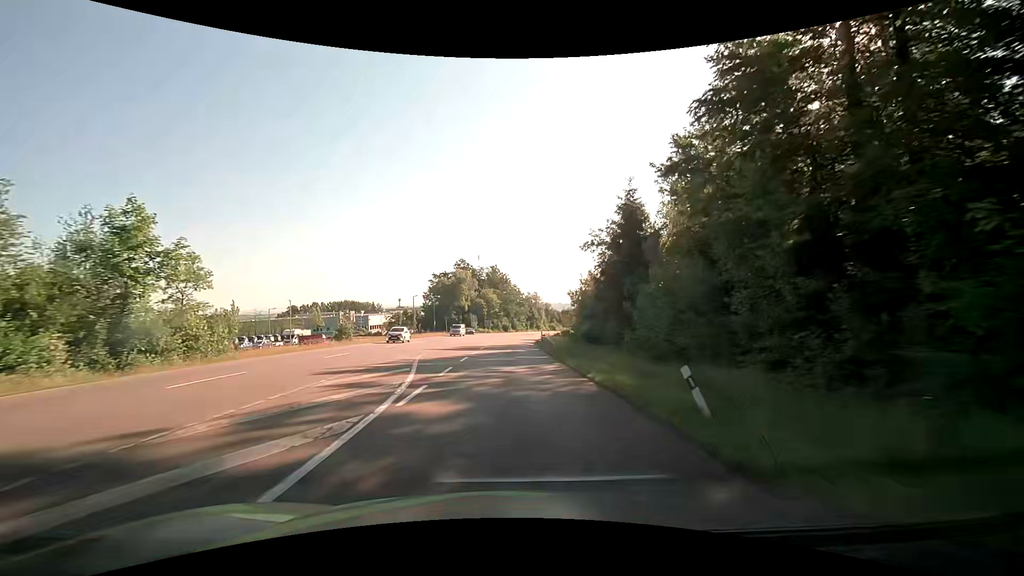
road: secondary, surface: asphalt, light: Day
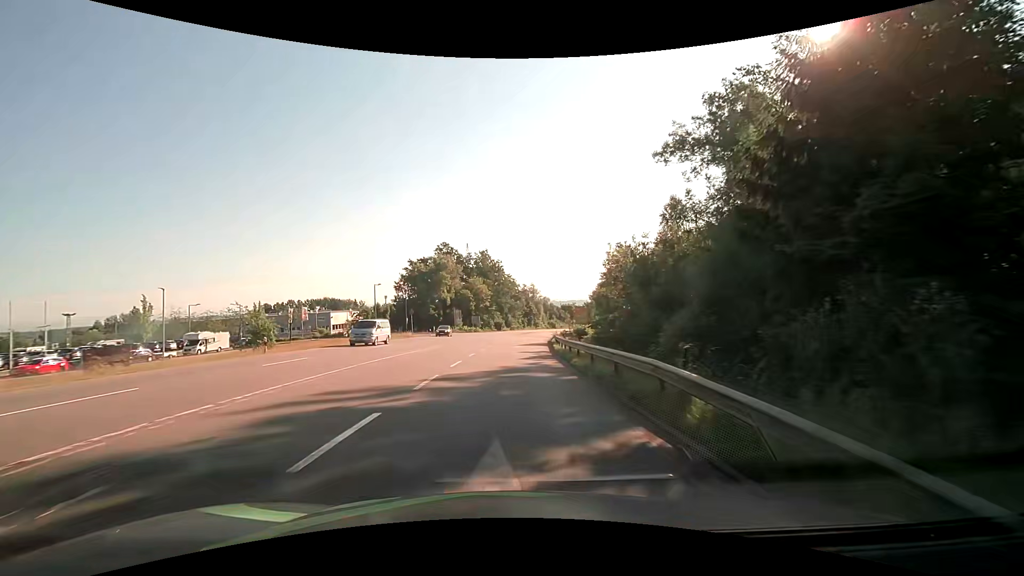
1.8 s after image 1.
(+0.2, +27.6) m; +1°
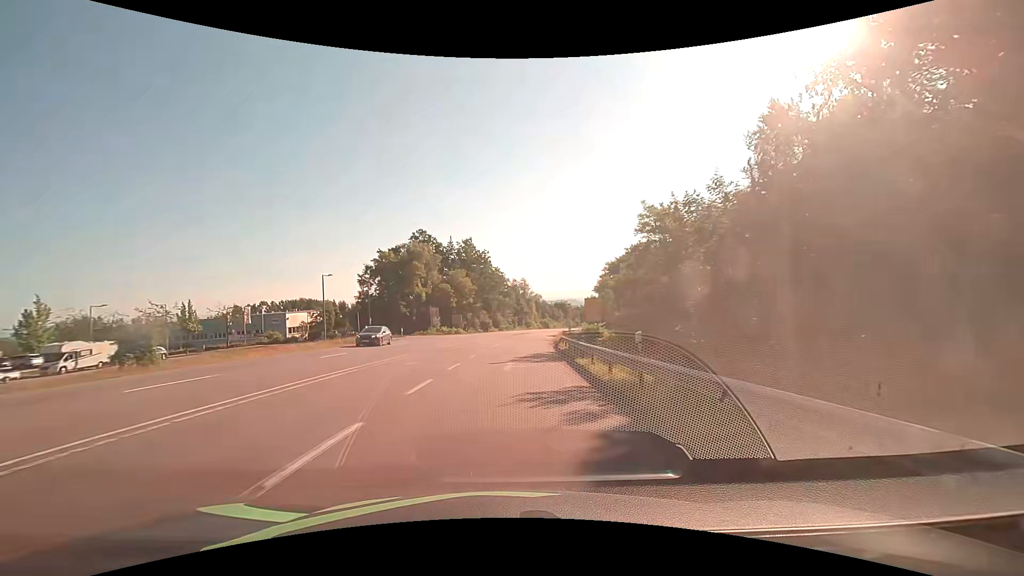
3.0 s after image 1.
(+0.2, +18.3) m; +2°
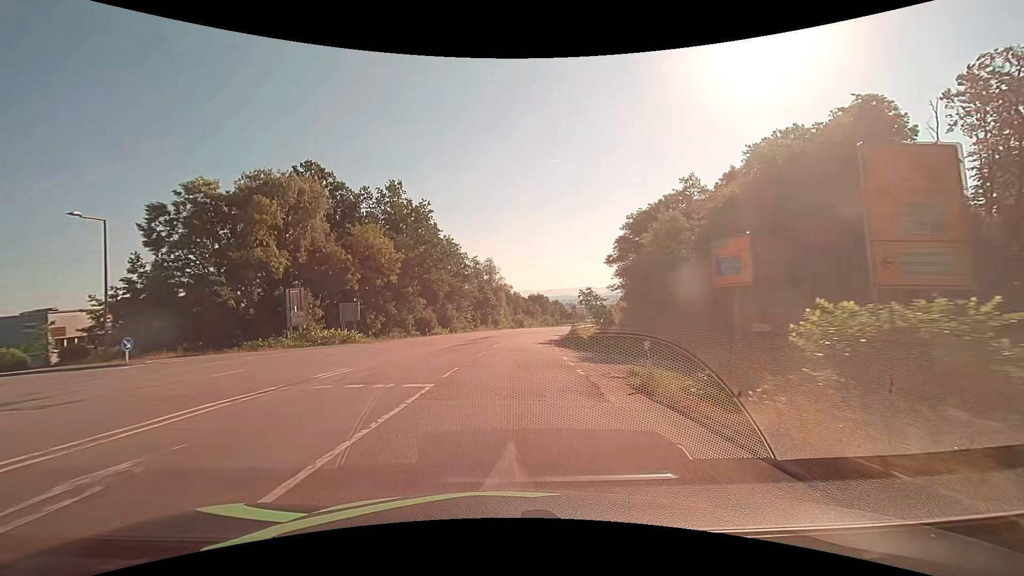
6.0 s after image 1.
(+1.1, +45.6) m; +3°
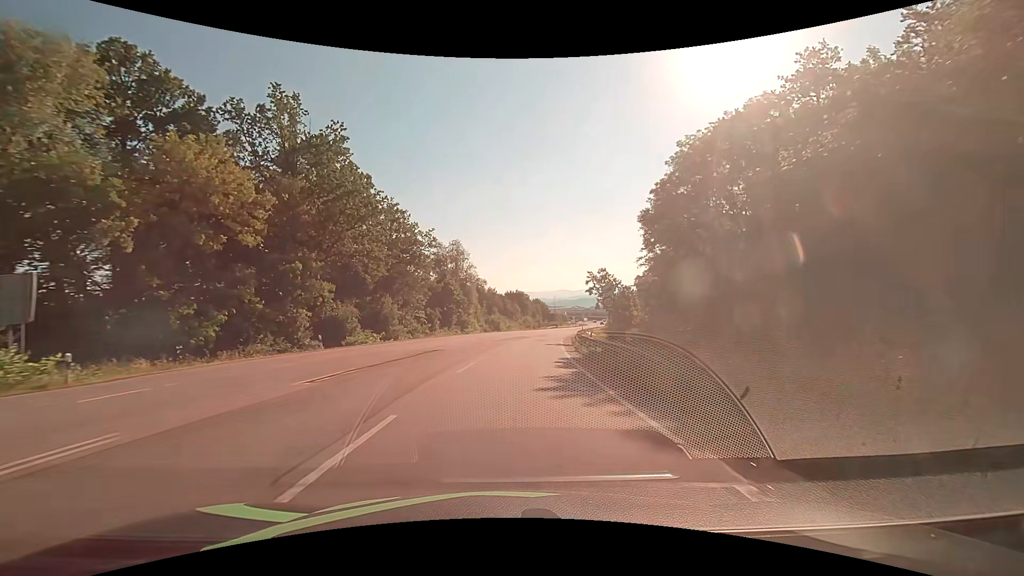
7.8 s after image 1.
(+0.5, +27.3) m; +3°
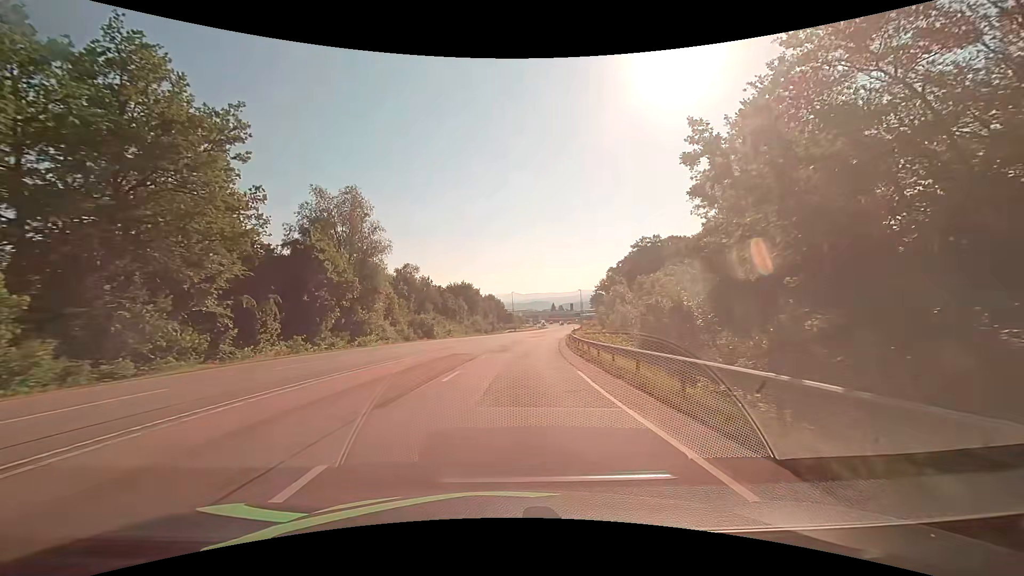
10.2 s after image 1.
(+1.8, +36.4) m; +5°
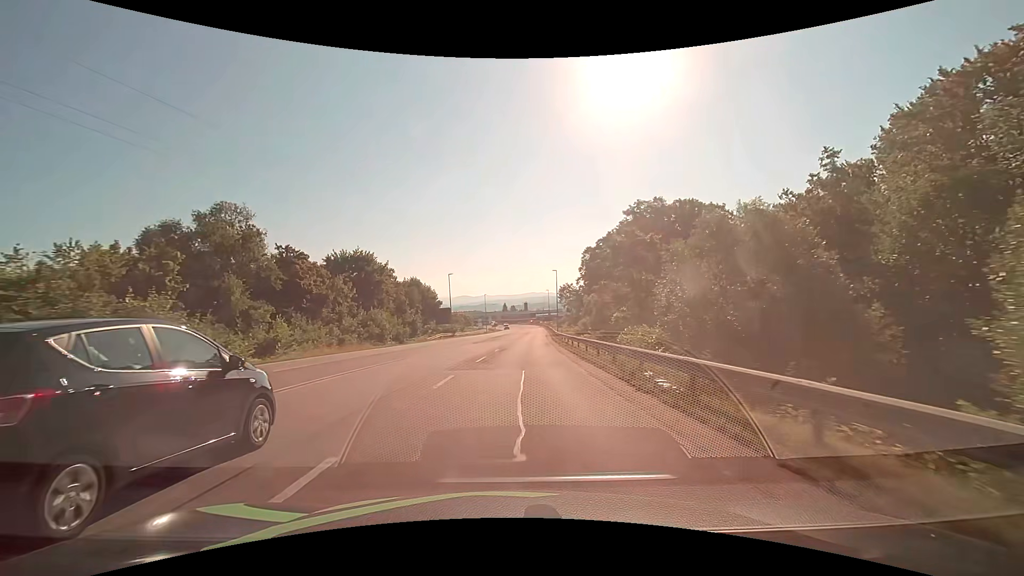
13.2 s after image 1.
(+2.3, +45.6) m; +6°
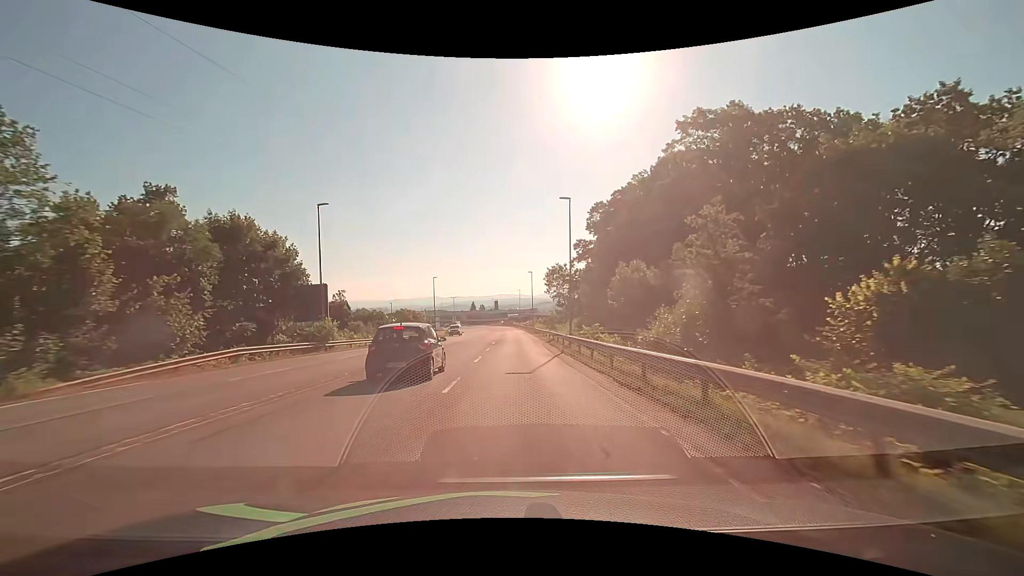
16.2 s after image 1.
(+1.5, +45.5) m; +4°
(0, +10) (0, +20) (0, +30) (0, +40) (0, +50) (0, +60) (0, +70) (0, +80) (0, +90) (0, +100) m
